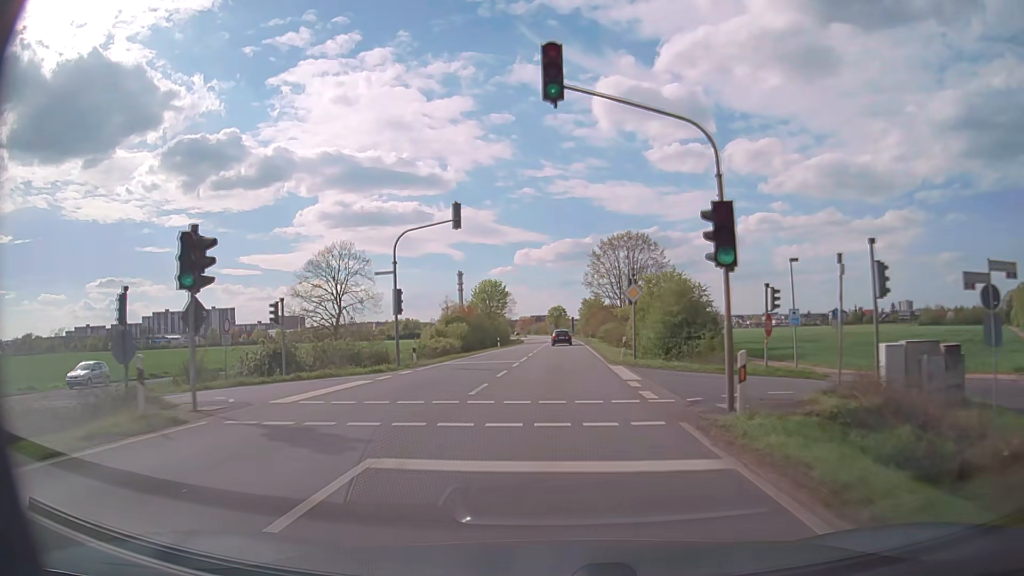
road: primary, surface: asphalt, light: Day
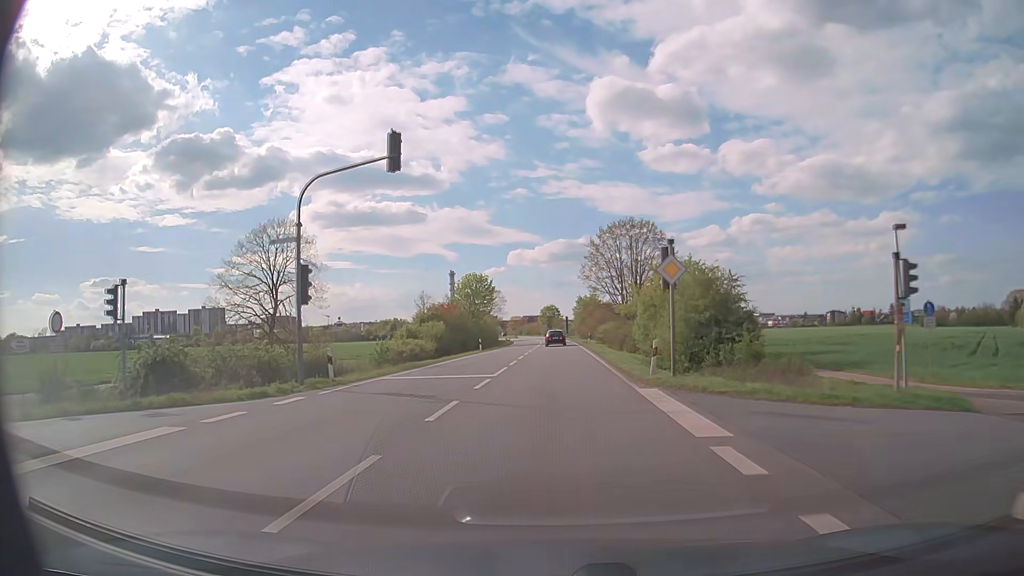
(+0.1, +10.6) m; +1°
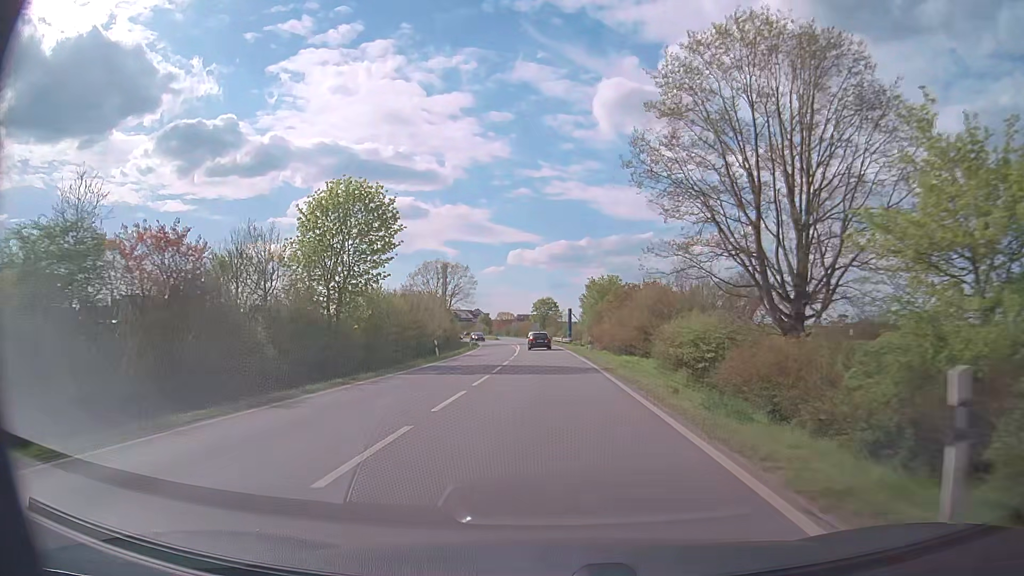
(+0.4, +52.3) m; 0°
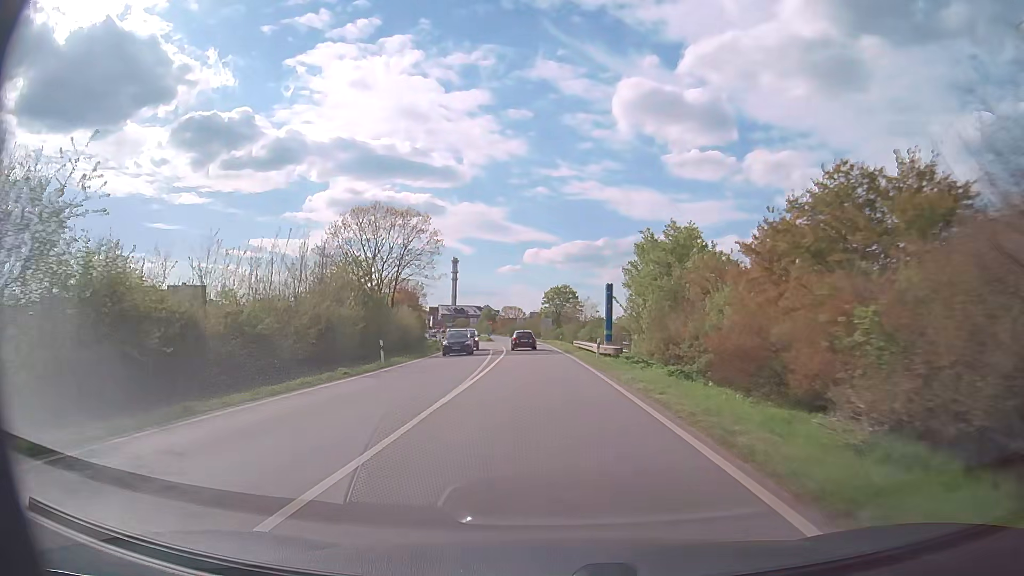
(-0.4, +40.7) m; -2°
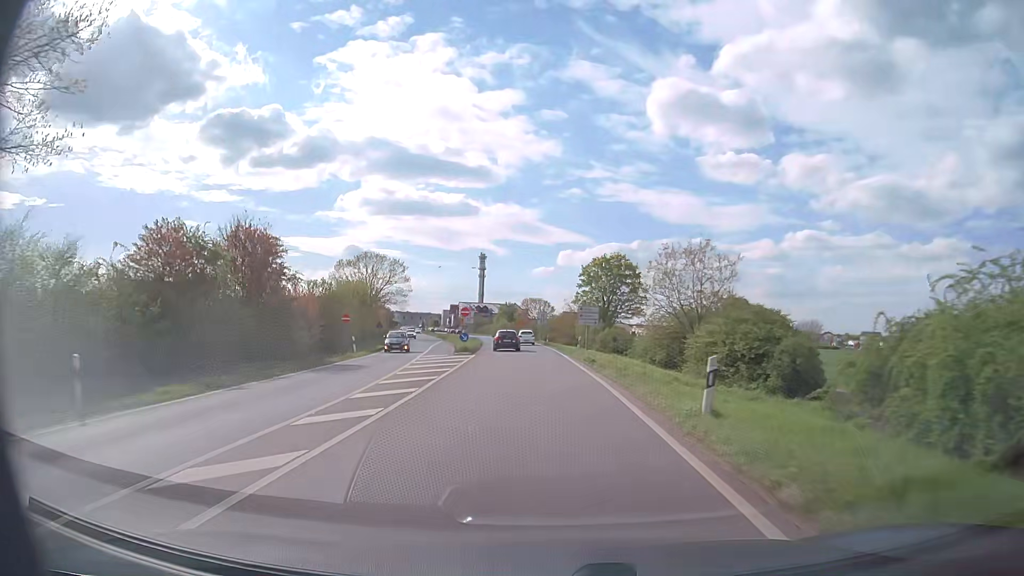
(-0.7, +49.5) m; -2°
(0, +10) (-1, +20) (-1, +30) (-2, +40) (-3, +50) (-4, +60) (-6, +70) (-7, +80) (-8, +90) (-10, +99) m
